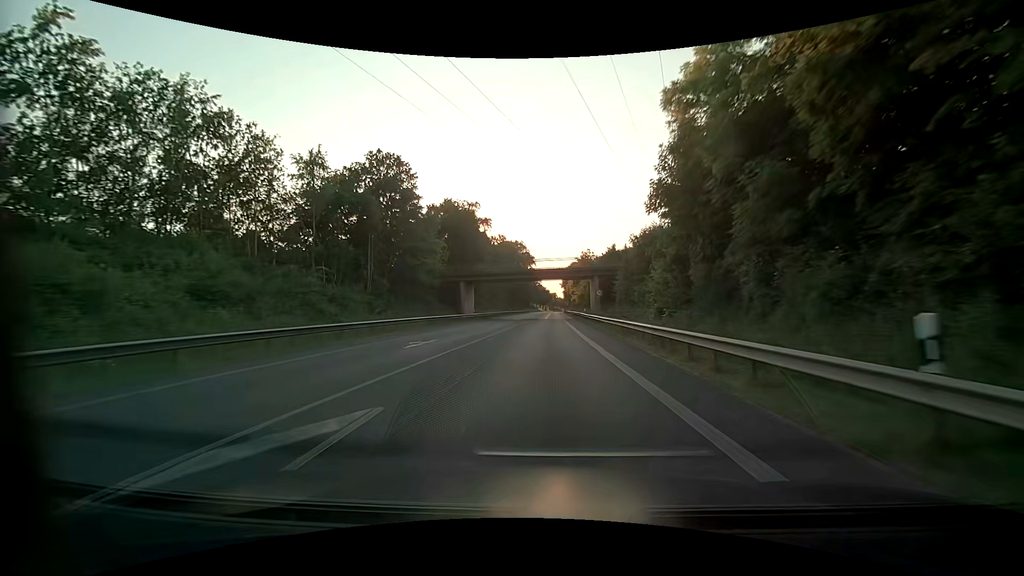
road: primary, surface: asphalt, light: Day
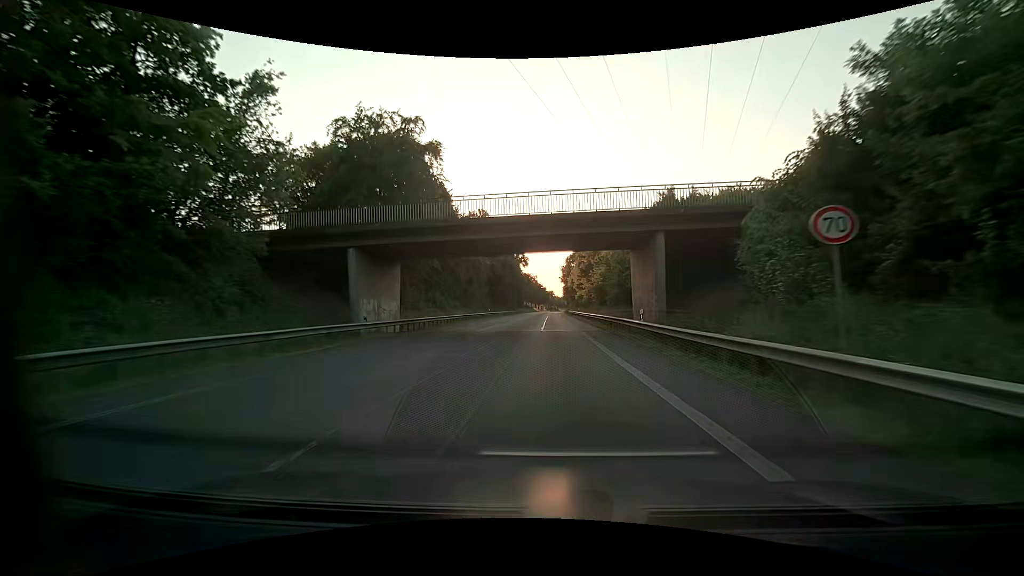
(0.0, +34.9) m; 0°
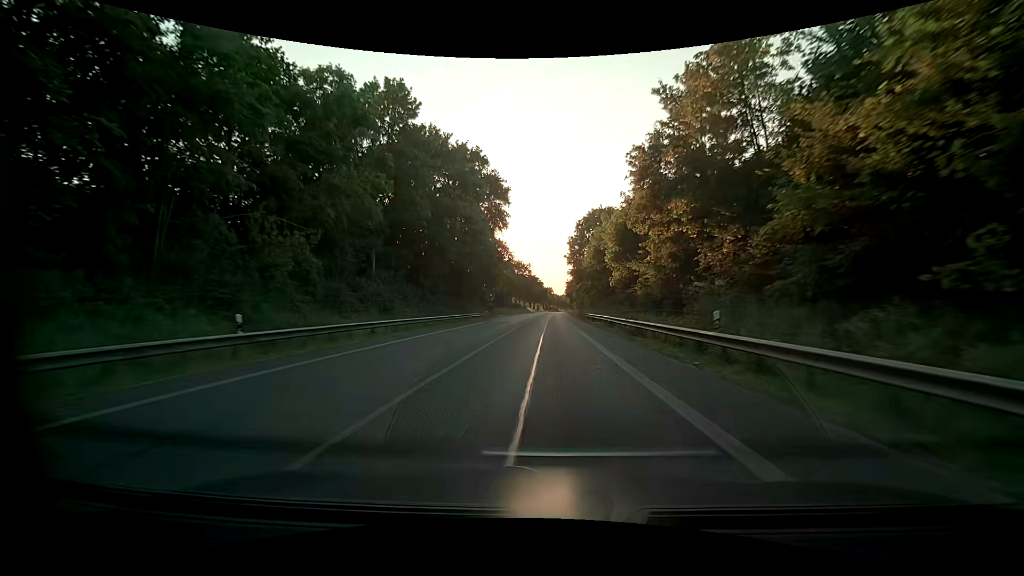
(+0.4, +58.0) m; 0°
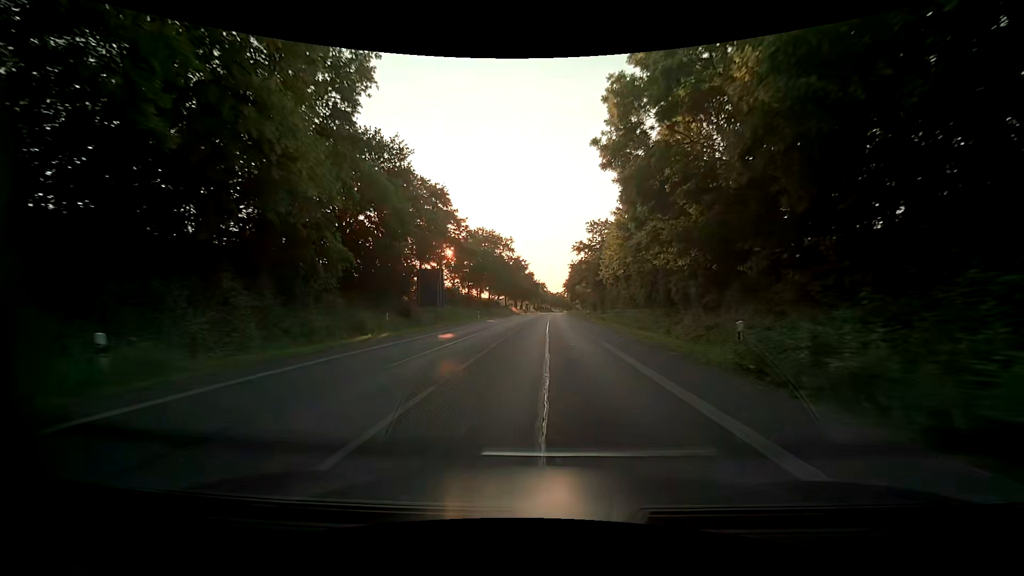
(+0.6, +58.0) m; +2°
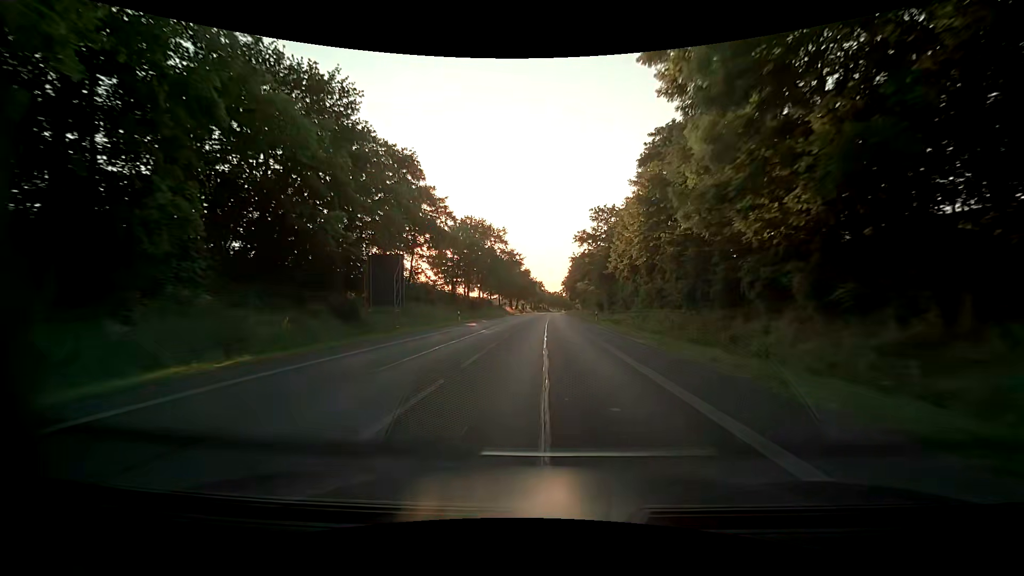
(-0.1, +11.6) m; -1°
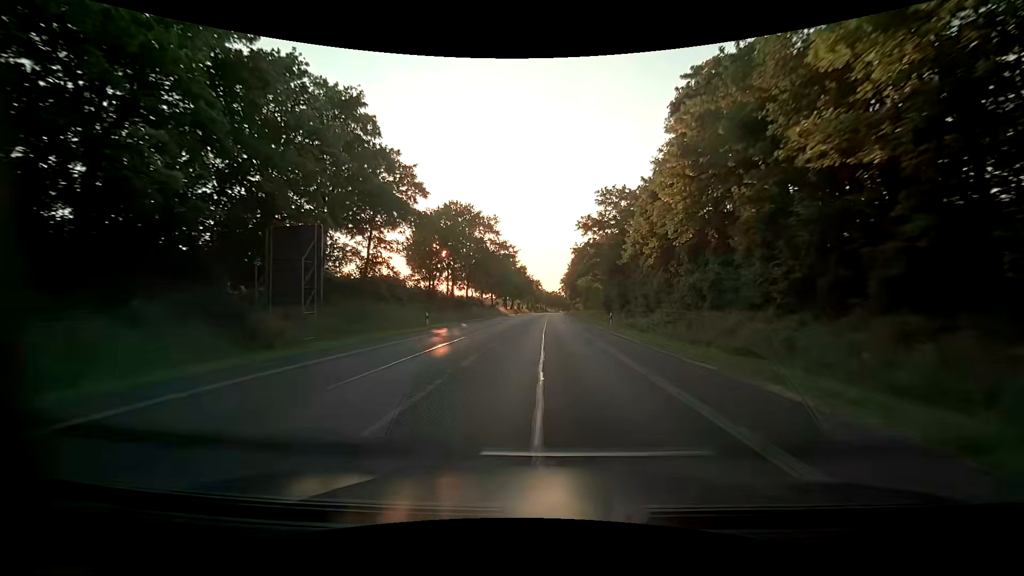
(+0.1, +11.6) m; +1°
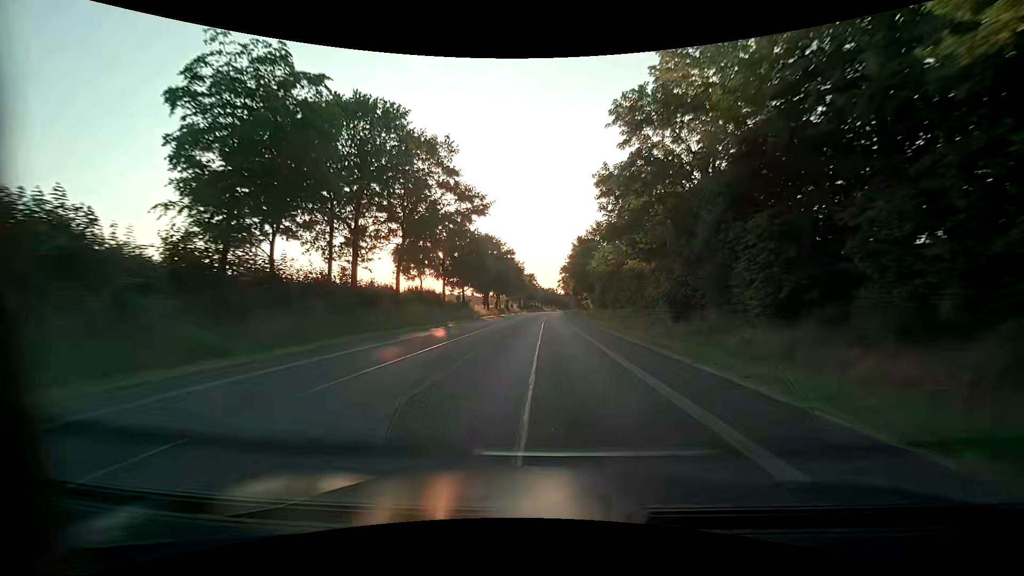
(+0.1, +34.9) m; 0°
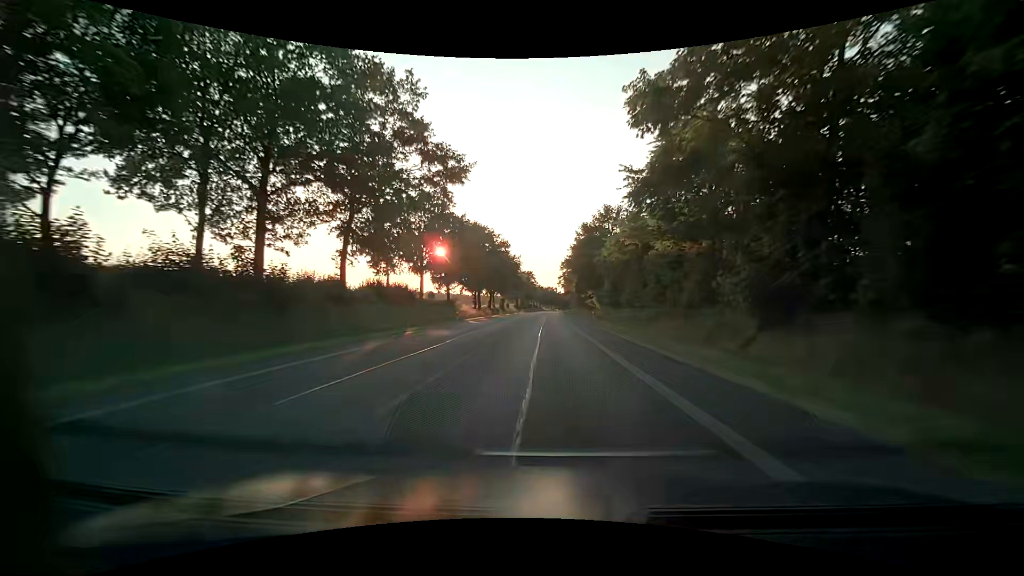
(+0.1, +11.6) m; 0°
(0, +10) (0, +20) (0, +30) (0, +40) (0, +50) (0, +60) (0, +70) (0, +80) (0, +90) (+1, +100) m
